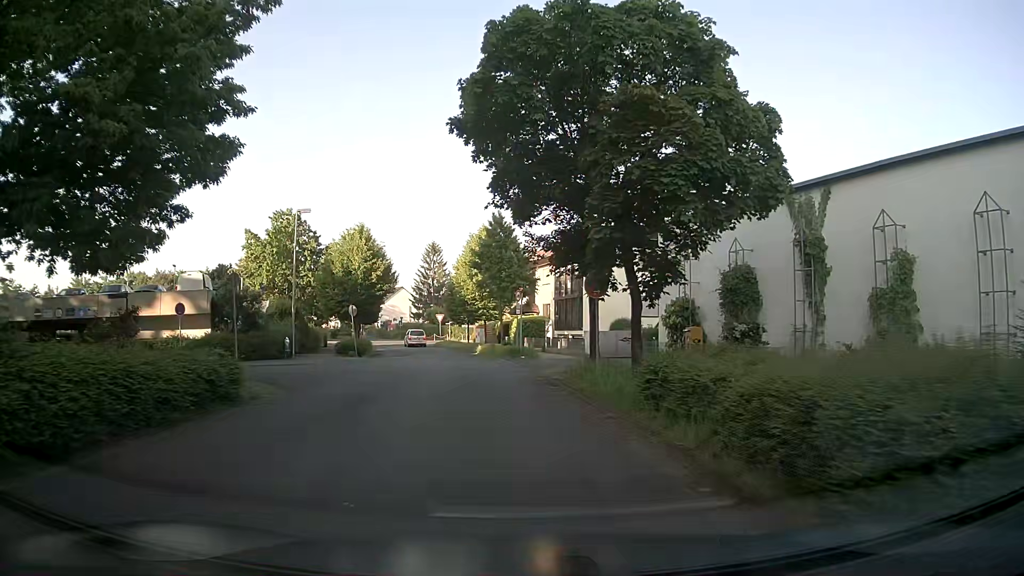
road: residential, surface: asphalt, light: Day
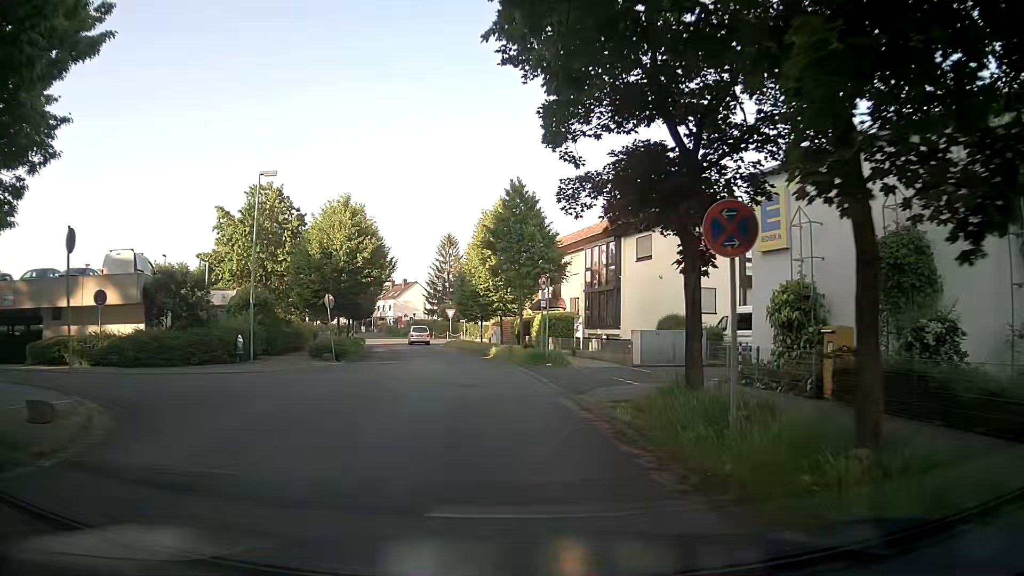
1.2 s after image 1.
(-0.2, +8.5) m; -2°
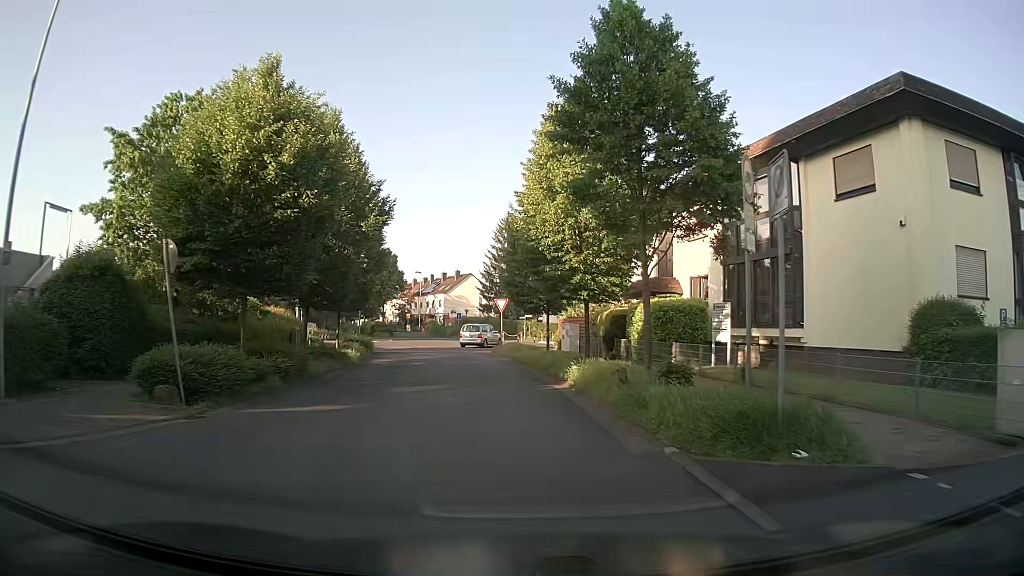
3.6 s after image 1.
(-0.9, +18.1) m; -5°
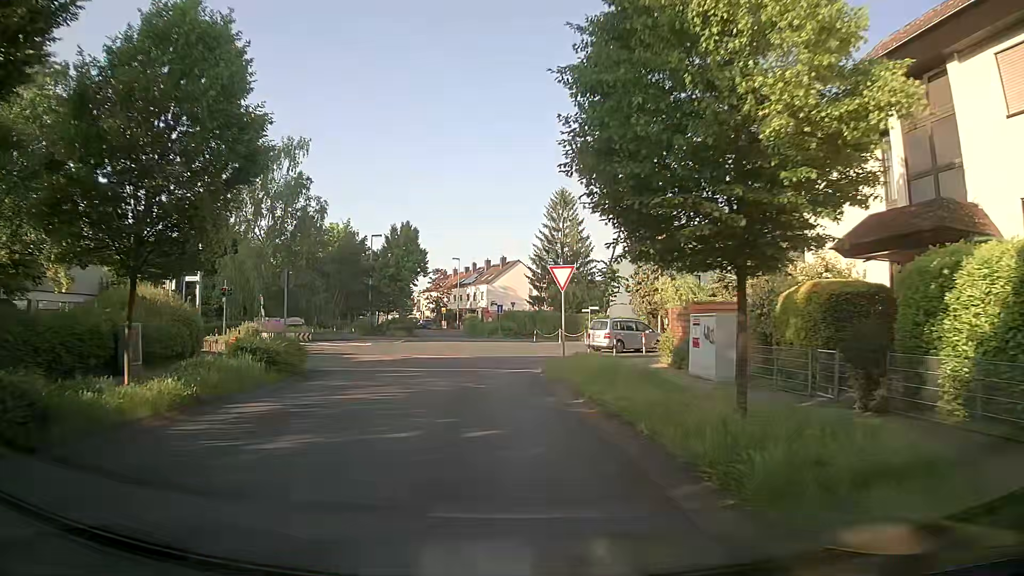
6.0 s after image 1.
(-0.5, +19.1) m; -5°
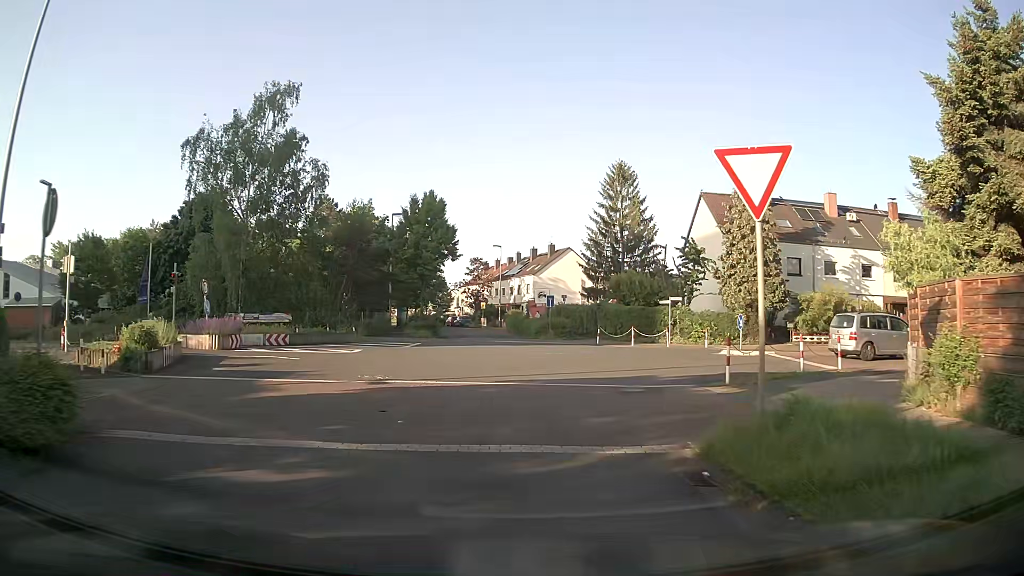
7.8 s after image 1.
(-0.4, +12.5) m; -3°
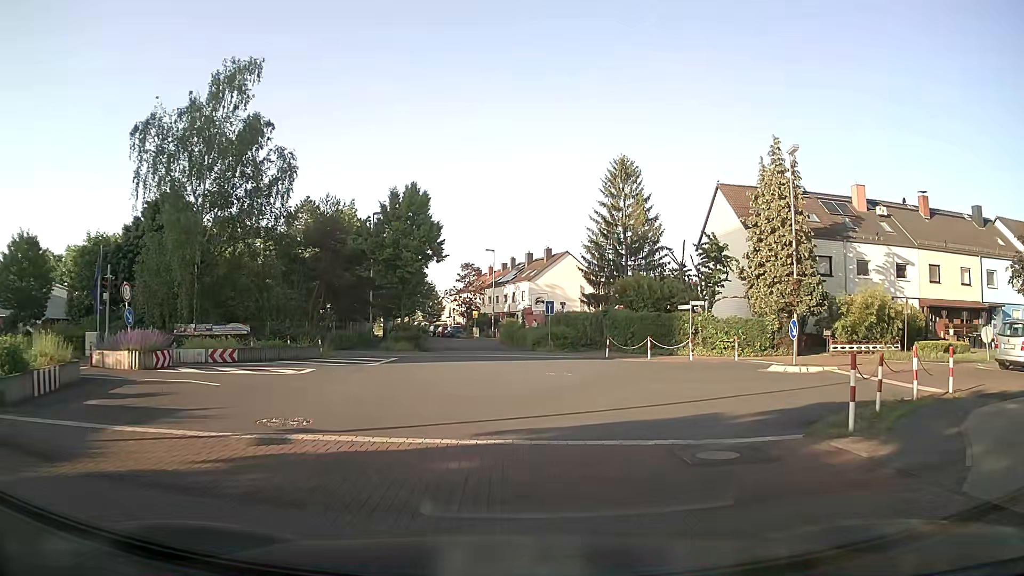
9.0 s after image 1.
(0.0, +5.5) m; +1°
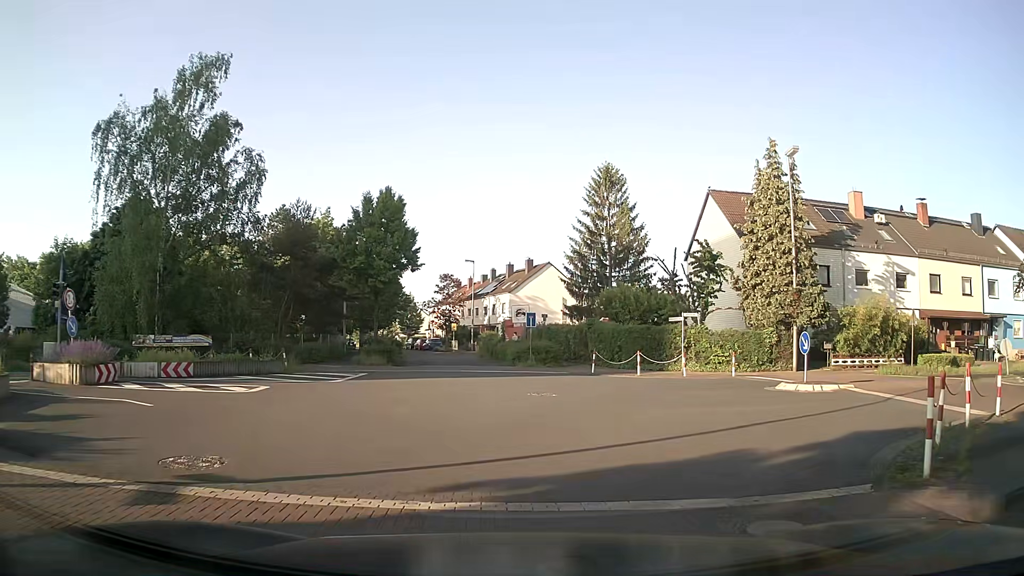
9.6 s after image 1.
(0.0, +2.3) m; +2°
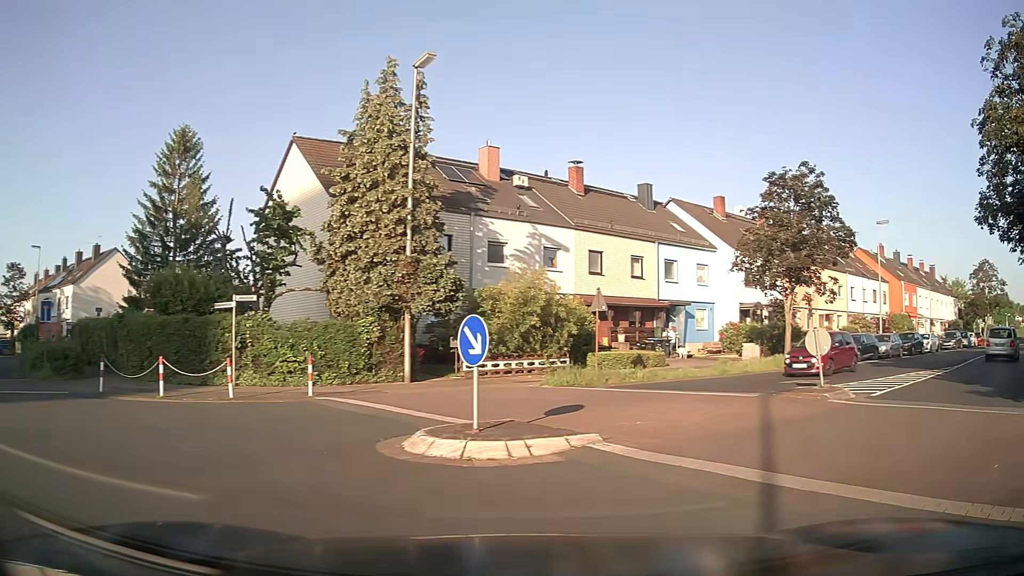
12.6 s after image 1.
(+2.0, +10.7) m; +33°
